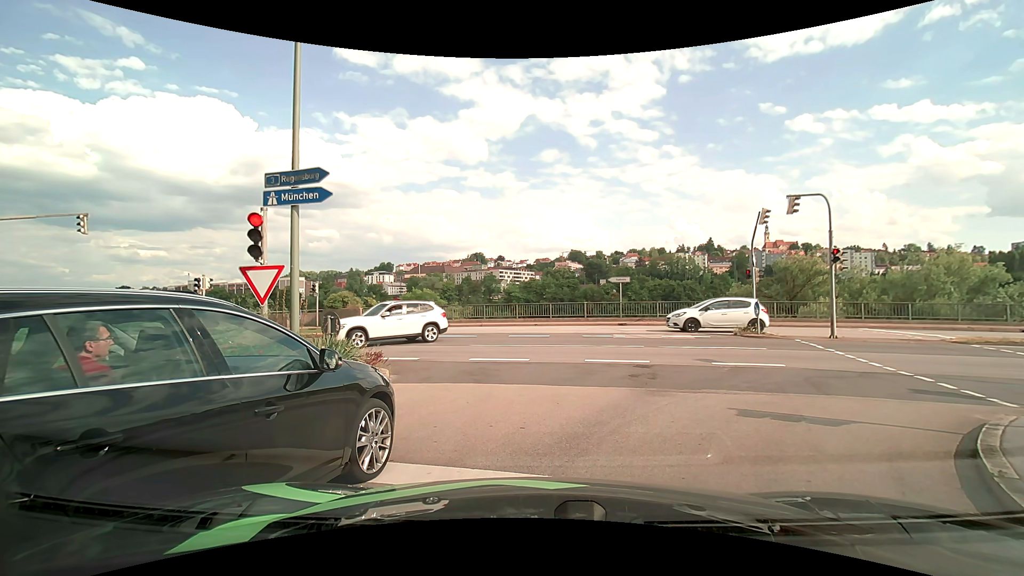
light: Day
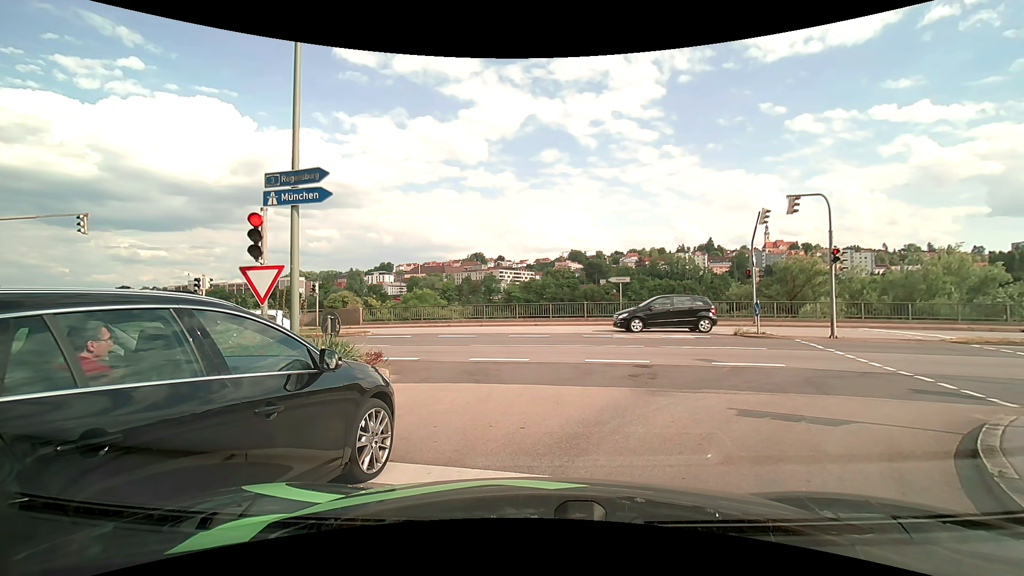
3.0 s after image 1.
(0.0, 0.0) m; 0°
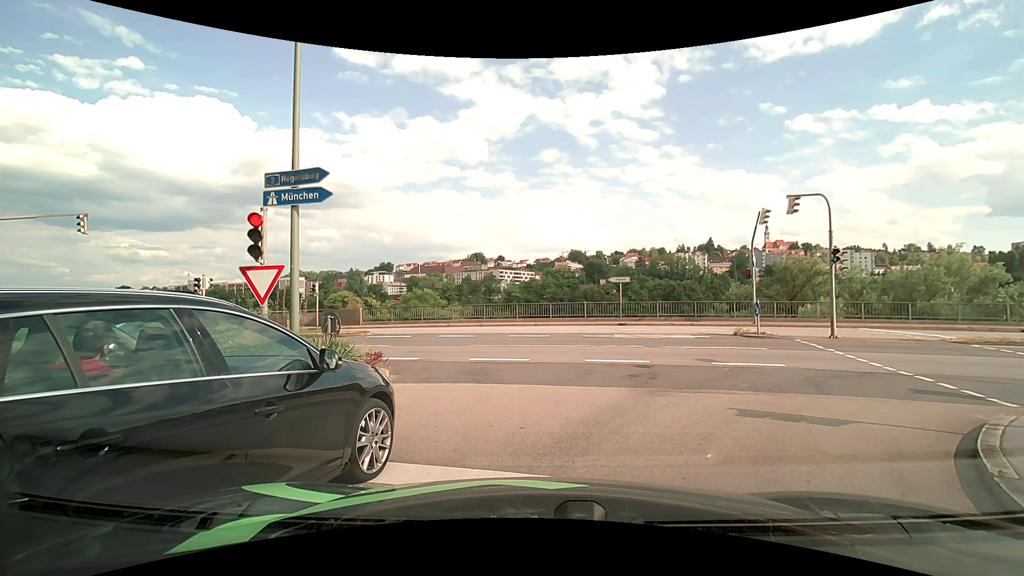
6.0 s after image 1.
(0.0, 0.0) m; 0°
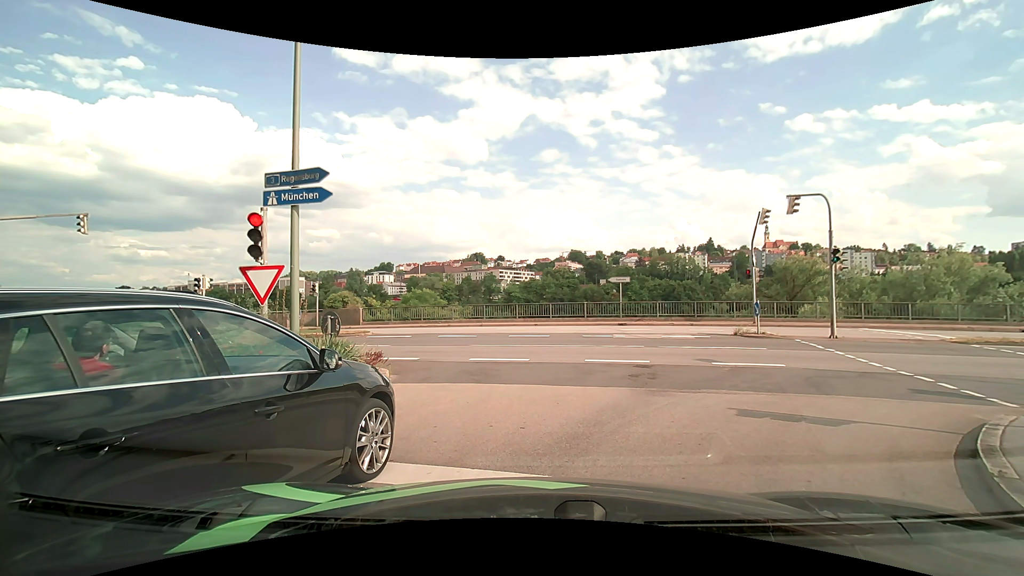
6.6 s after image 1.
(0.0, 0.0) m; 0°
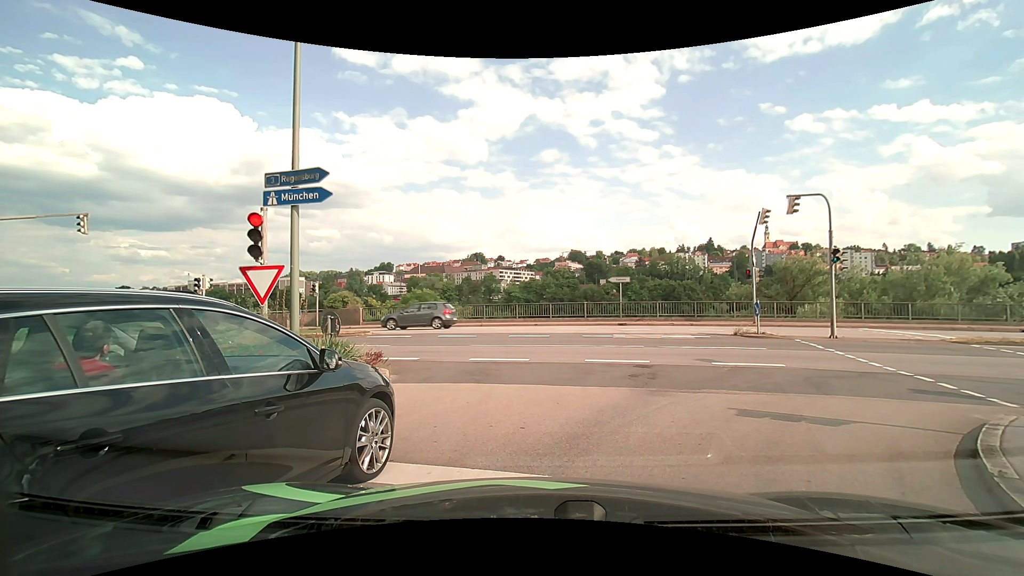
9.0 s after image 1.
(0.0, 0.0) m; 0°
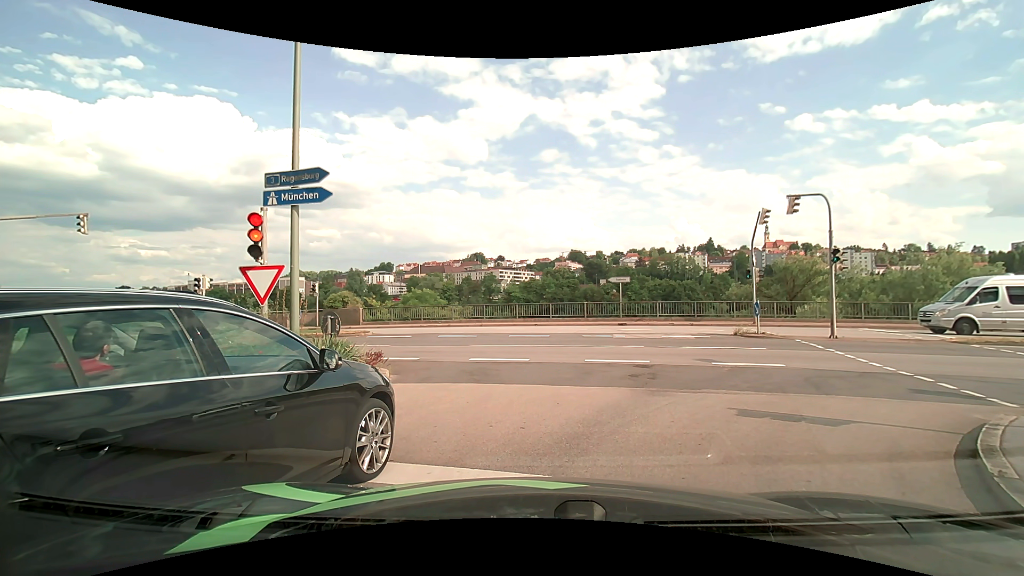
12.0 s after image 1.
(0.0, 0.0) m; 0°
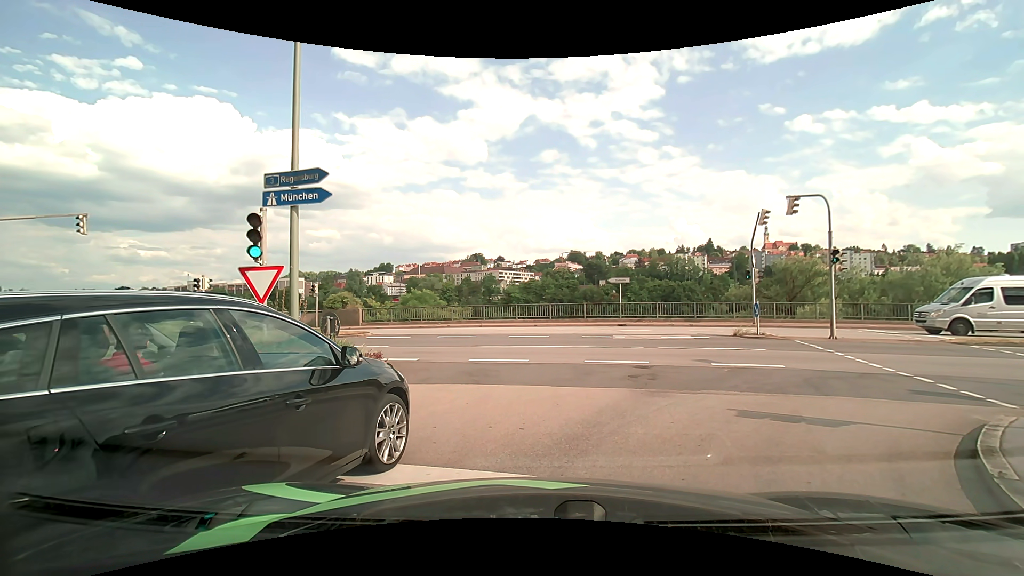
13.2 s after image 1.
(0.0, 0.0) m; 0°
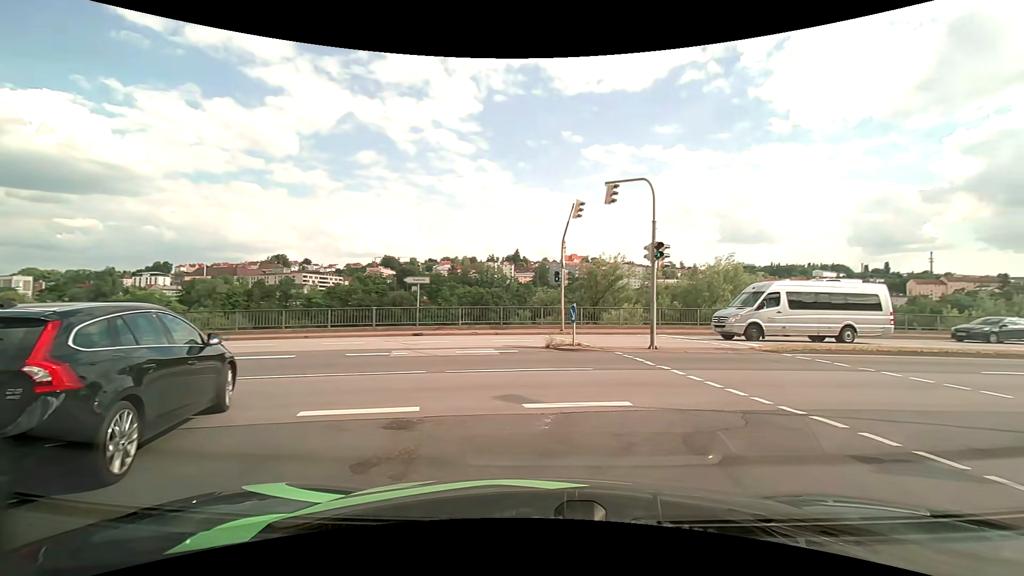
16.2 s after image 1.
(+1.4, +6.2) m; +24°
(+4, +9) (+13, +13) (+22, +16) (+32, +17) (+42, +19) (+52, +21) (+62, +23) (+72, +24) (+81, +26) (+91, +27) m
